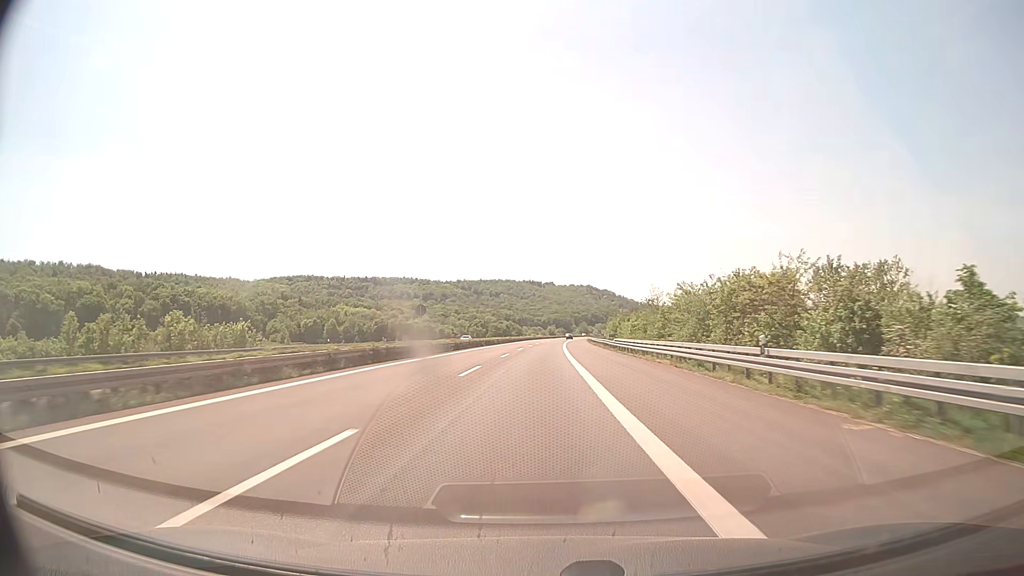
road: motorway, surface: concrete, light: Day
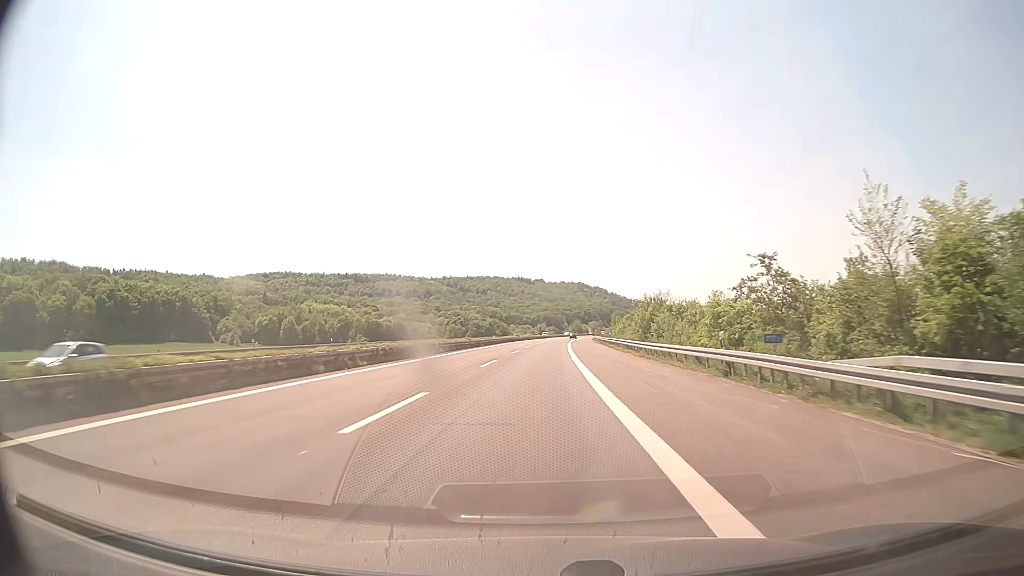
(+0.4, +47.9) m; +1°
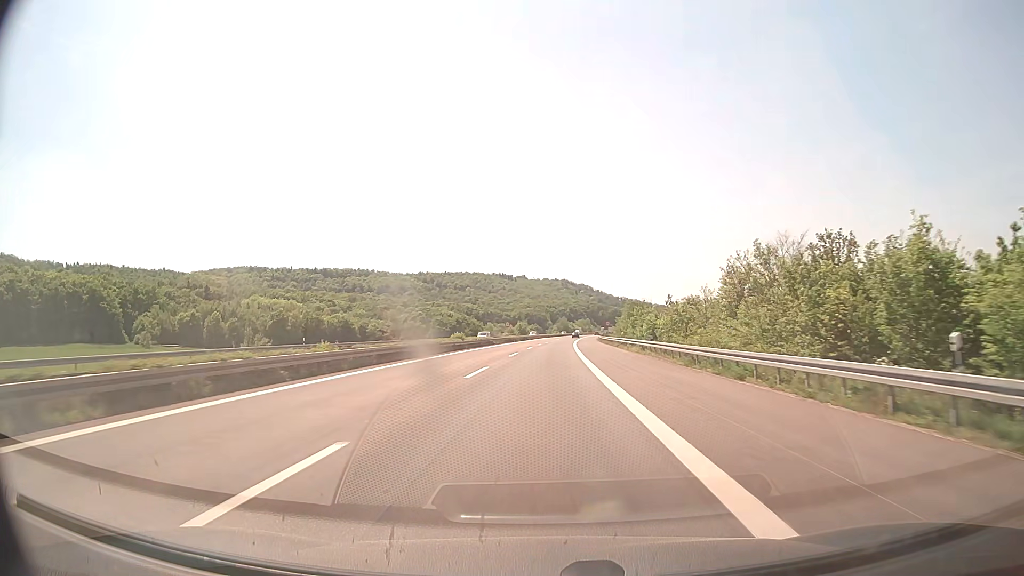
(+0.7, +60.2) m; +1°
(0, +10) (0, +20) (0, +30) (0, +40) (+1, +50) (+1, +60) (+1, +70) (+2, +80) (+2, +90) (+3, +100) m
